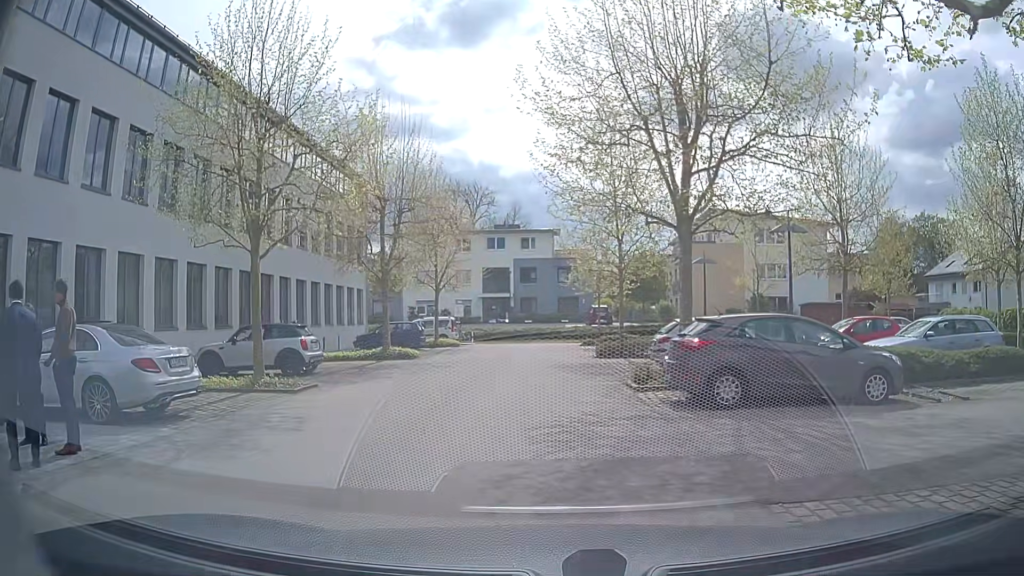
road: service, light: Day
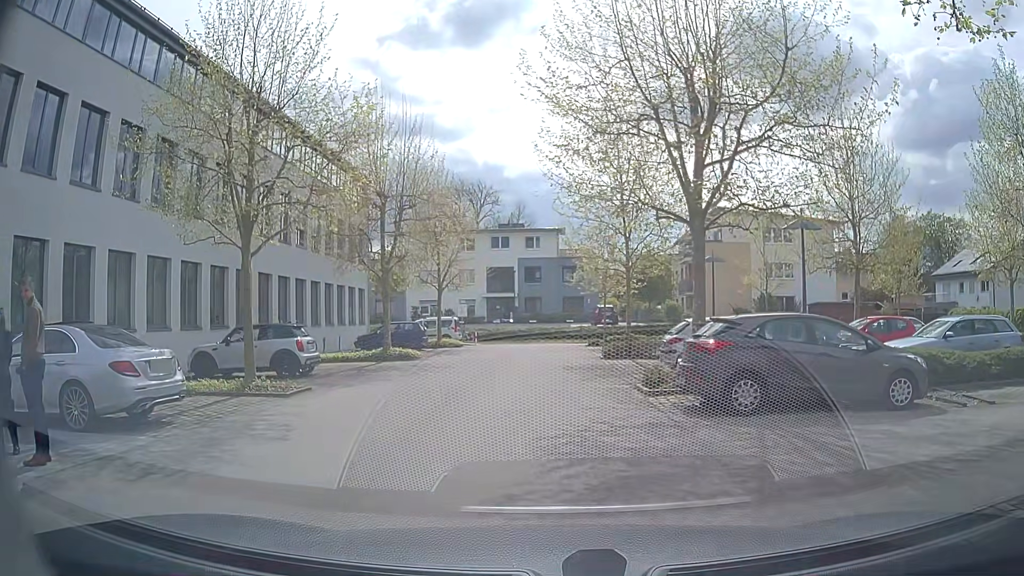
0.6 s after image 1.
(0.0, +0.7) m; 0°
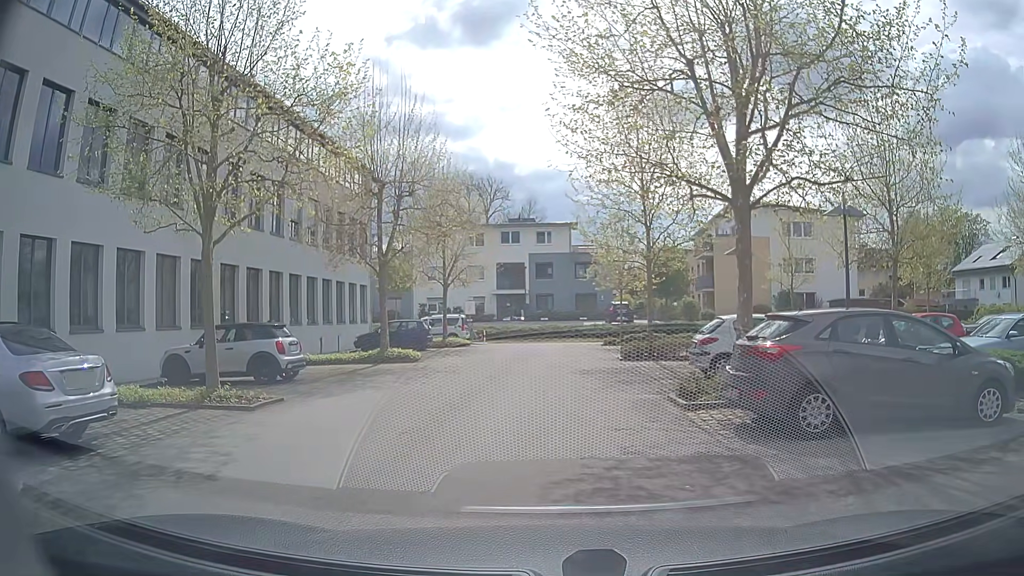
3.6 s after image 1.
(0.0, +2.1) m; 0°
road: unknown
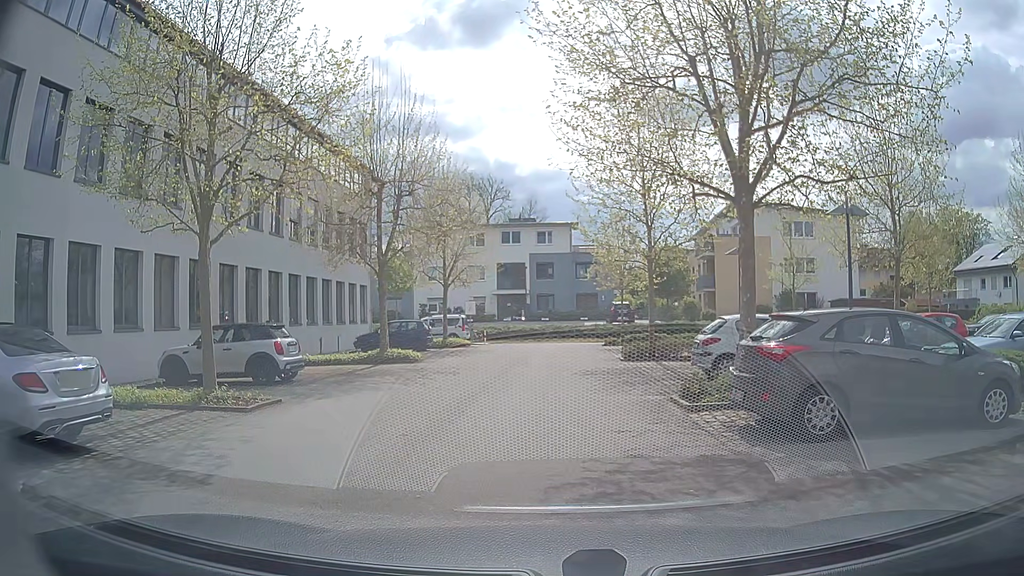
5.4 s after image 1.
(0.0, +0.2) m; 0°
